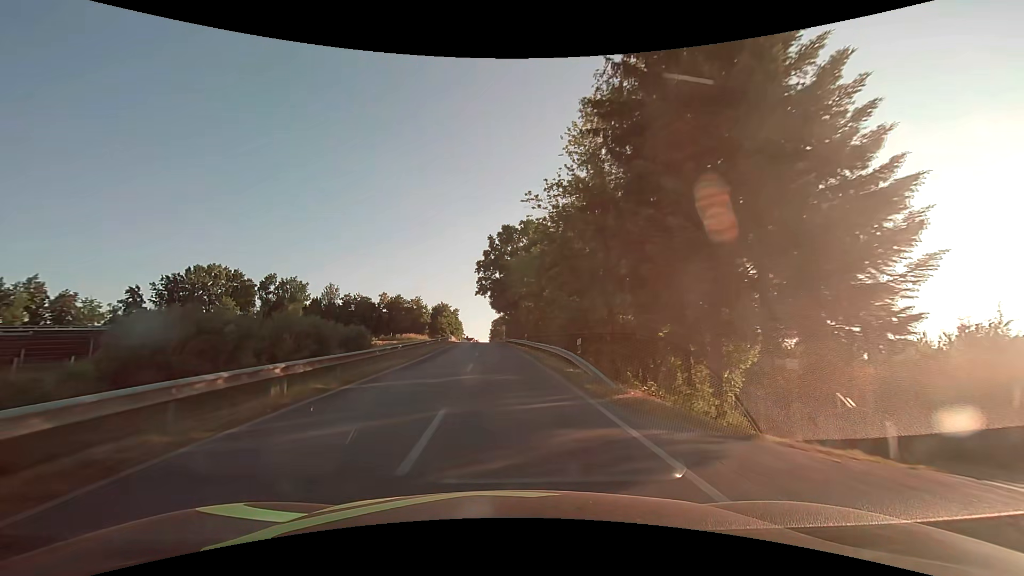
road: tertiary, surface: asphalt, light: Day
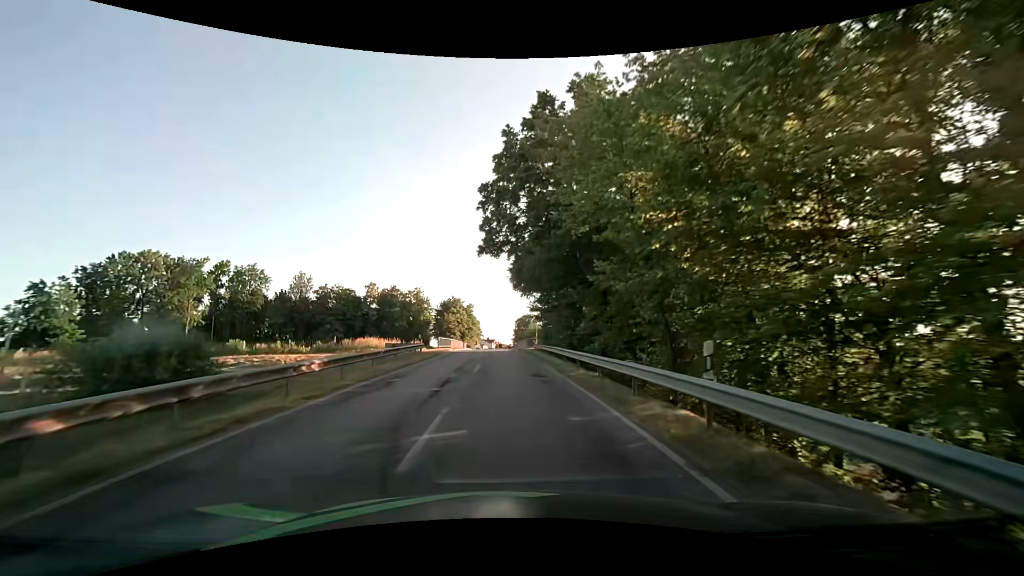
(-1.0, +36.5) m; -3°
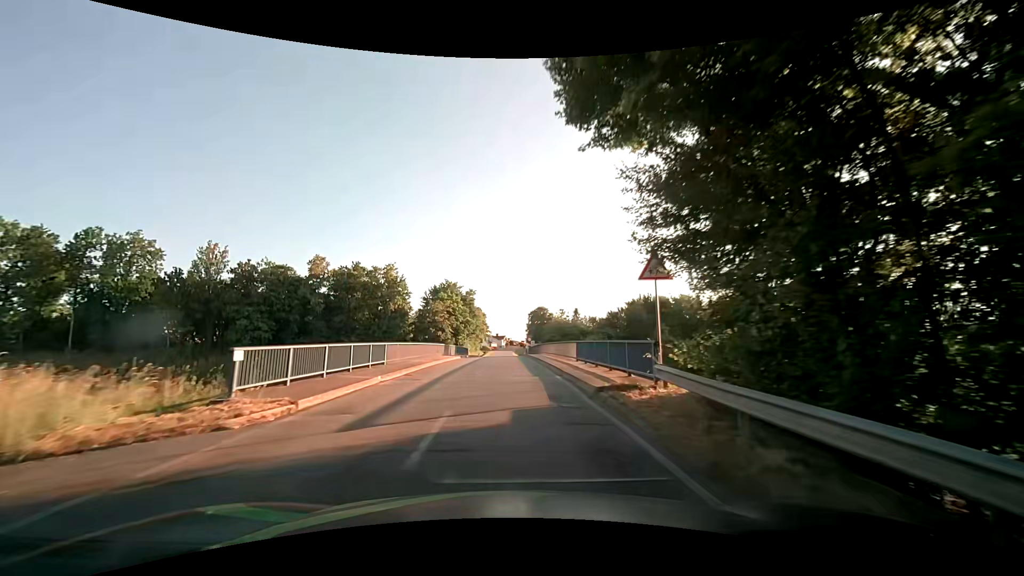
(-0.6, +36.6) m; -2°
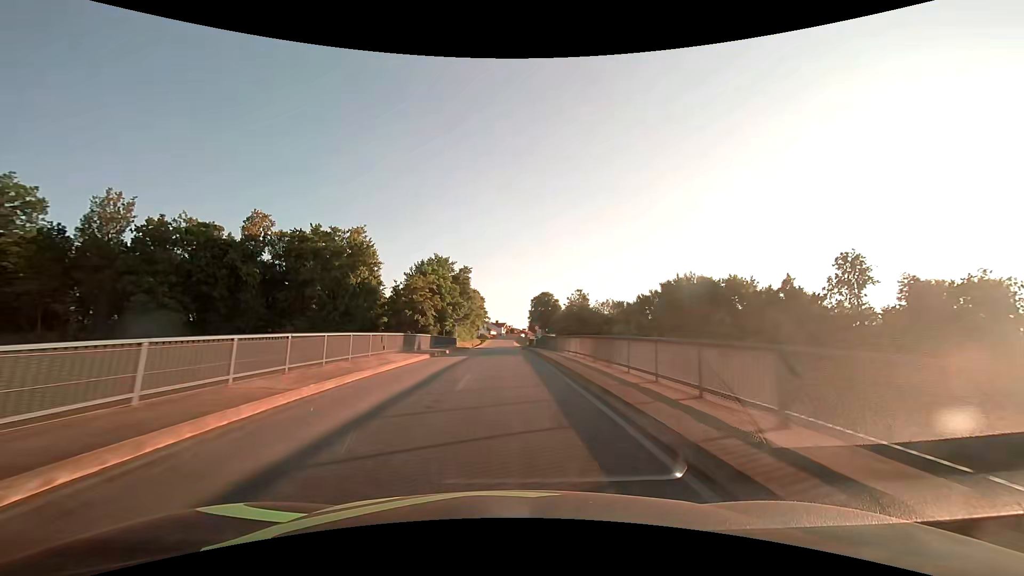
(0.0, +18.4) m; 0°
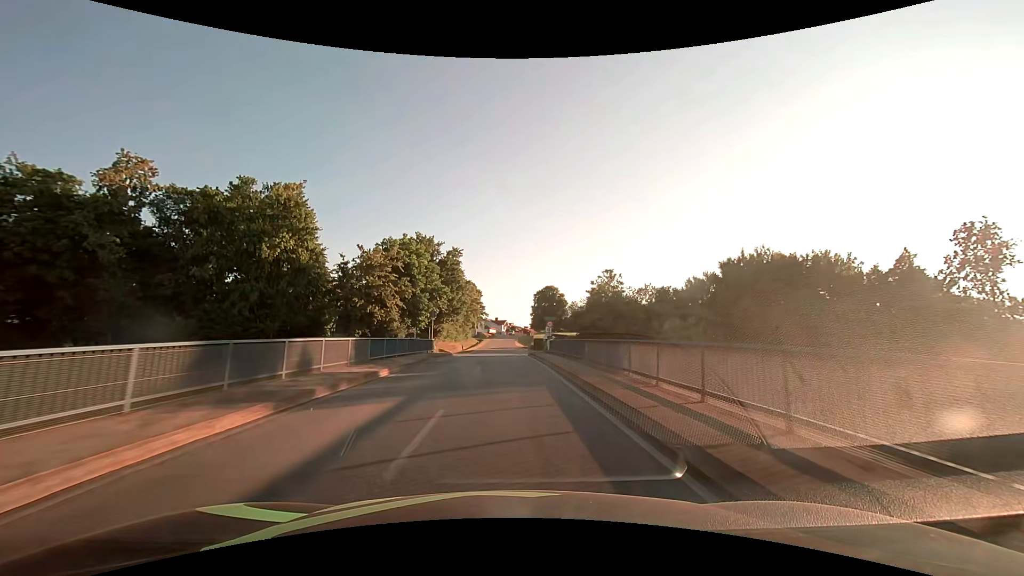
(-0.1, +18.5) m; 0°
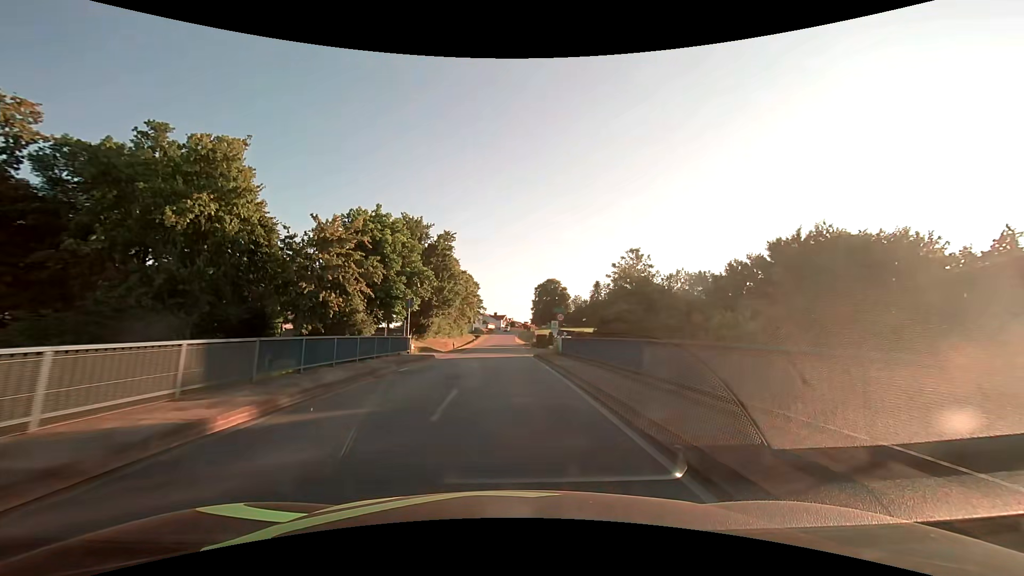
(0.0, +9.3) m; 0°
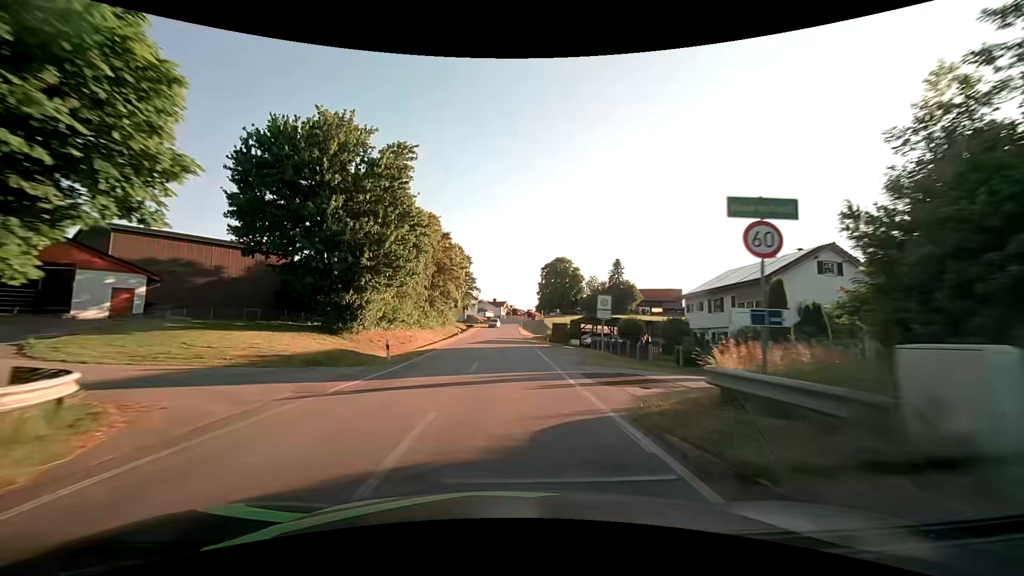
(+0.1, +27.9) m; 0°
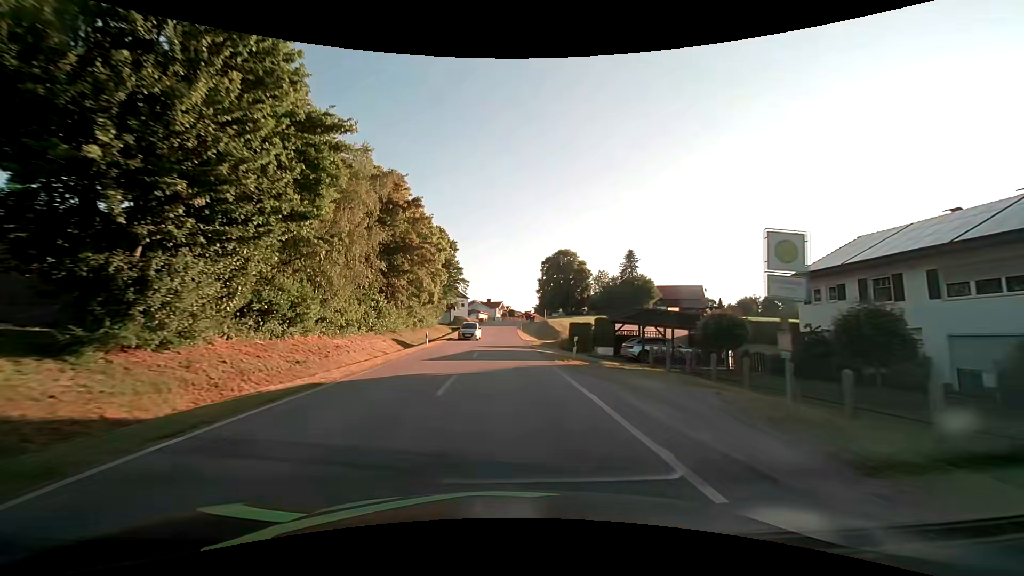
(0.0, +18.6) m; 0°
(0, +10) (0, +20) (0, +30) (0, +40) (0, +50) (0, +60) (0, +70) (0, +80) (0, +90) (+1, +100) m
